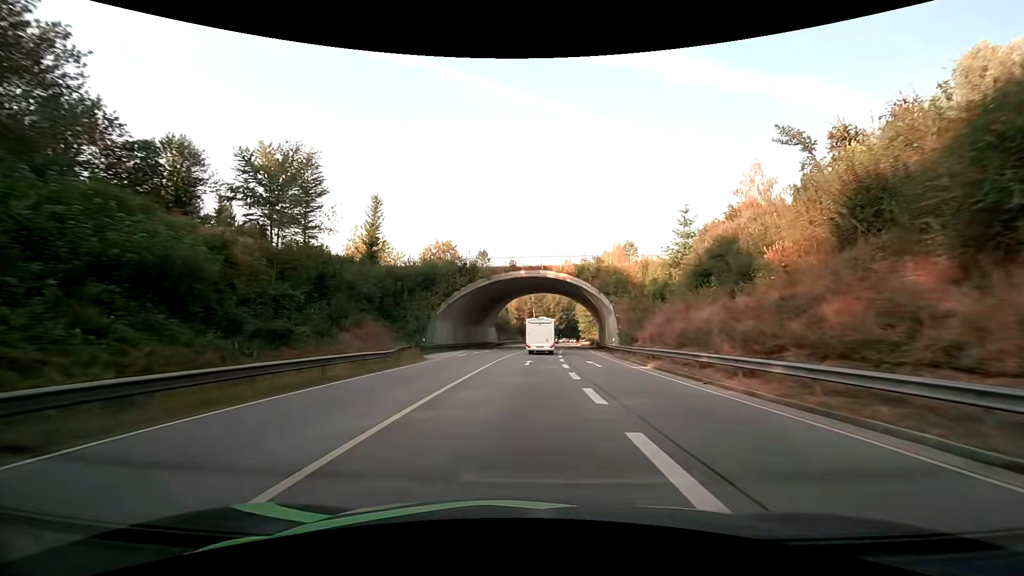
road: primary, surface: asphalt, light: Day
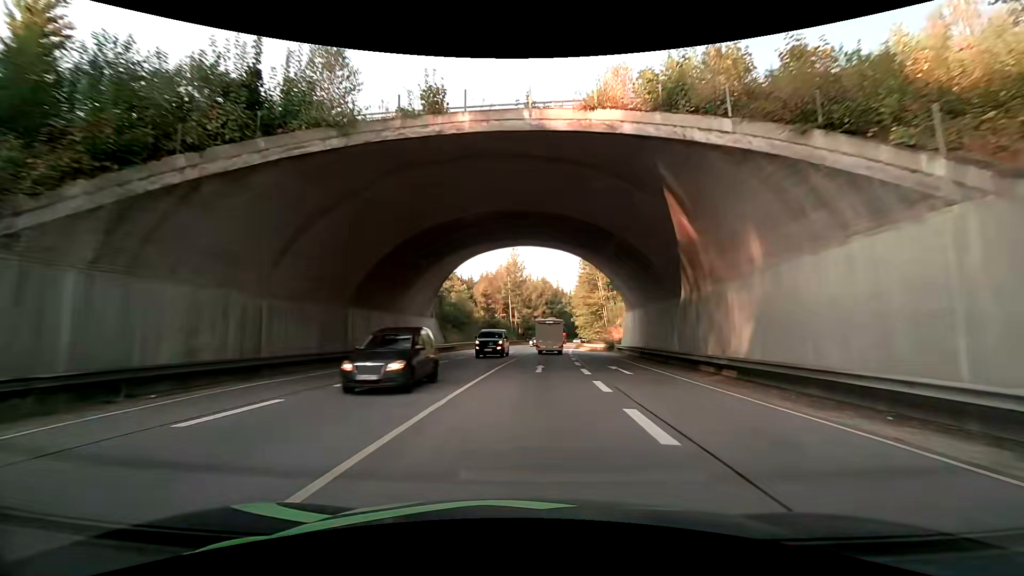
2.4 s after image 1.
(+0.7, +39.3) m; +3°
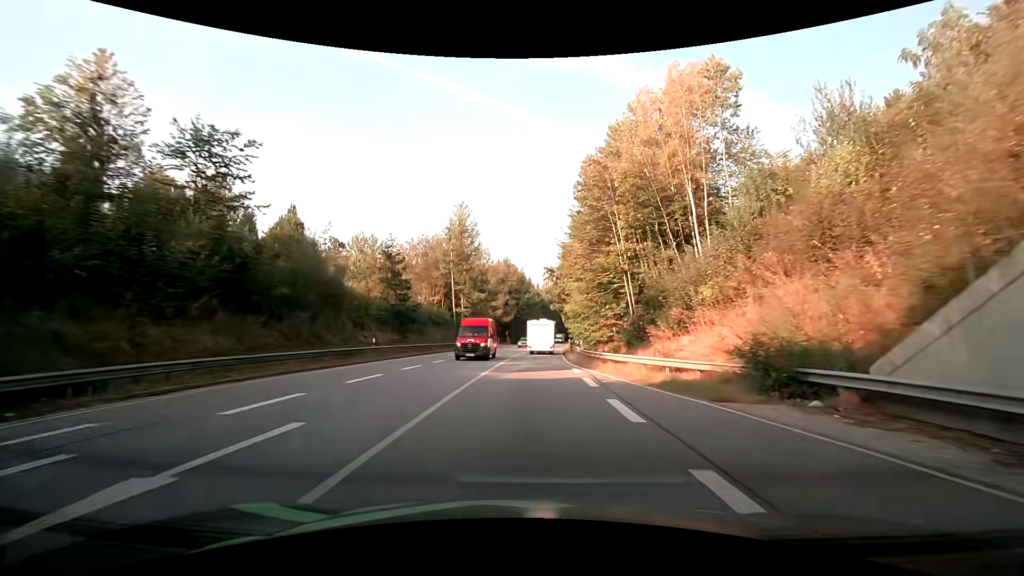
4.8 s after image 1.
(+1.1, +40.0) m; +2°
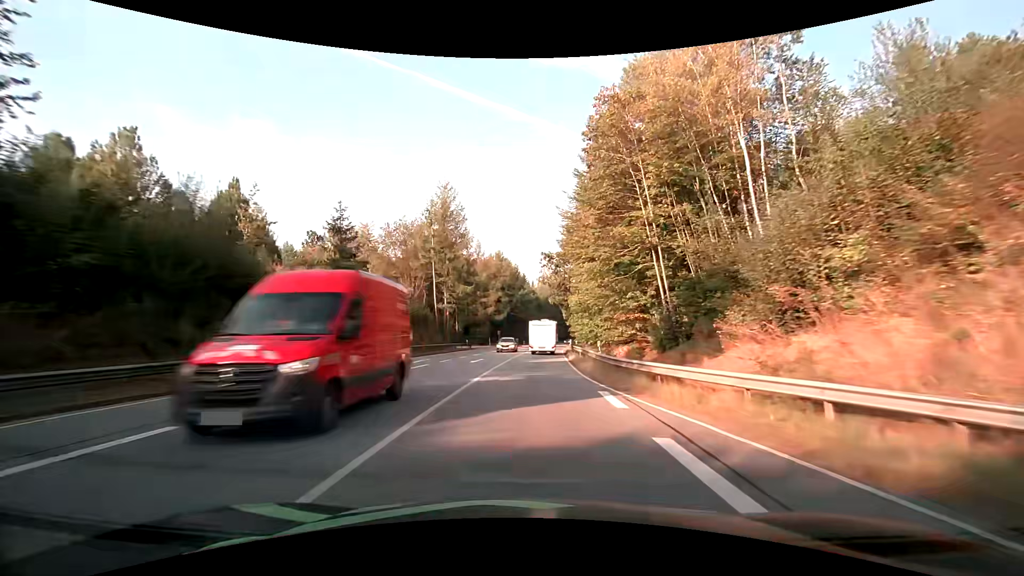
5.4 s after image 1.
(+0.3, +10.3) m; +2°
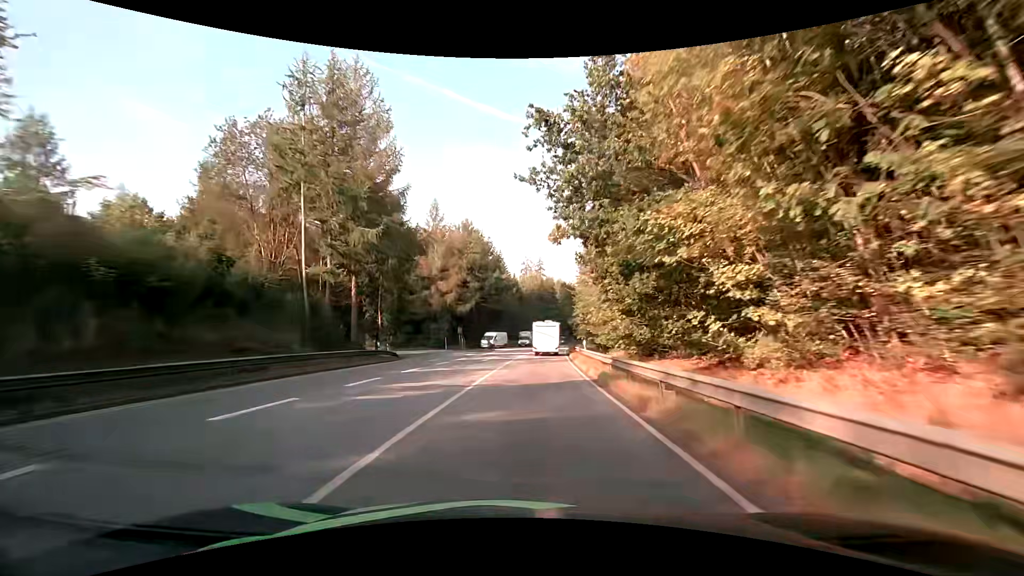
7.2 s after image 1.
(+0.6, +31.5) m; +2°
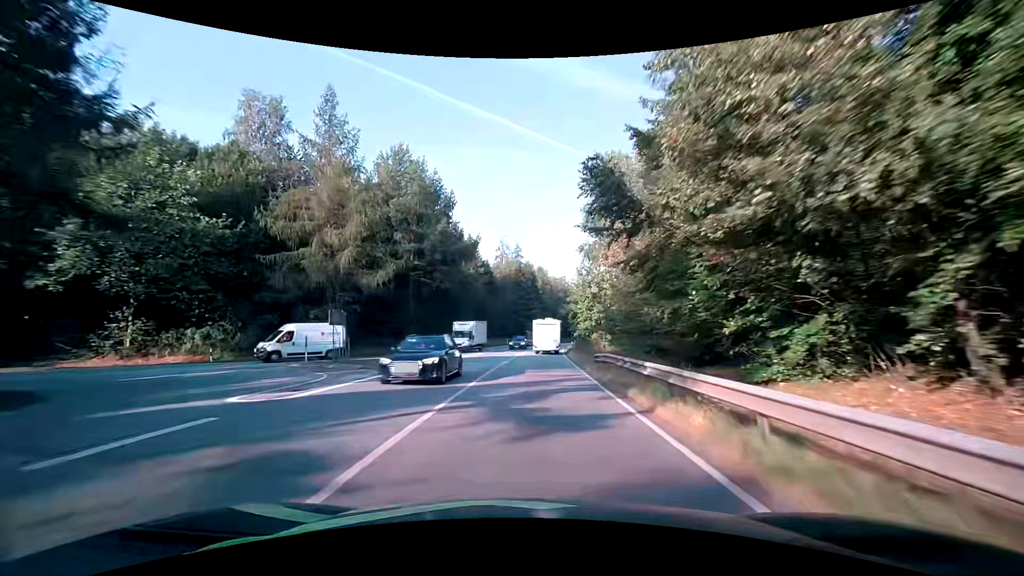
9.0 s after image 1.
(+0.7, +32.6) m; +3°
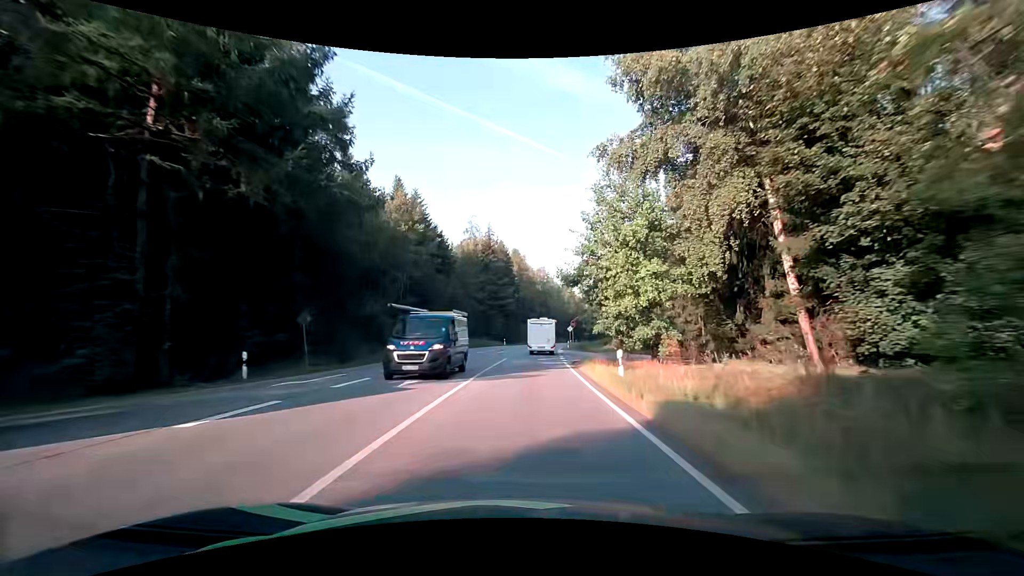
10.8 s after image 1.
(+0.8, +33.4) m; +3°
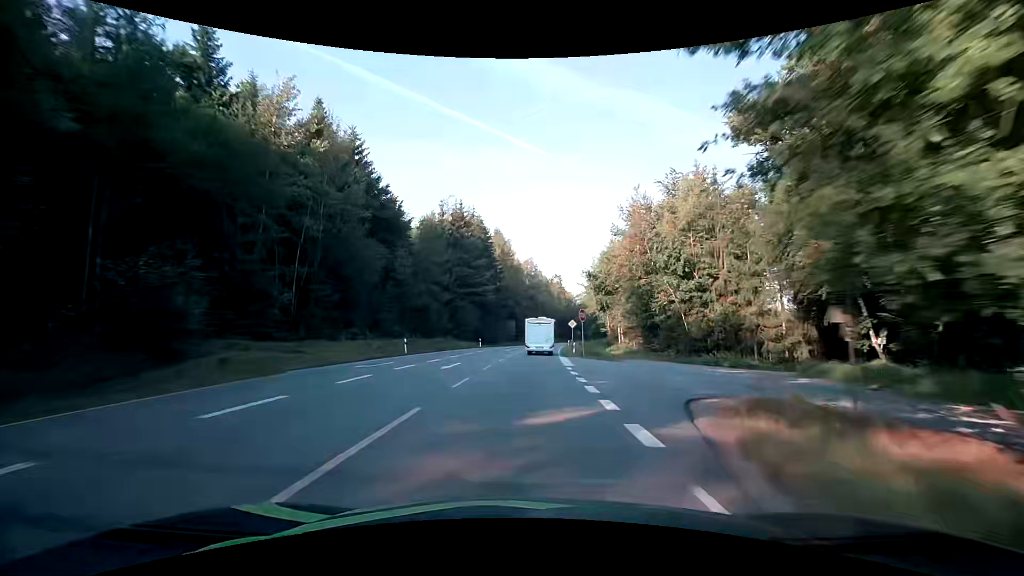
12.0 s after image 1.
(+0.4, +22.9) m; +2°
(0, +10) (0, +20) (0, +30) (+1, +40) (+1, +50) (+2, +60) (+3, +70) (+4, +80) (+5, +90) (+6, +100) m
